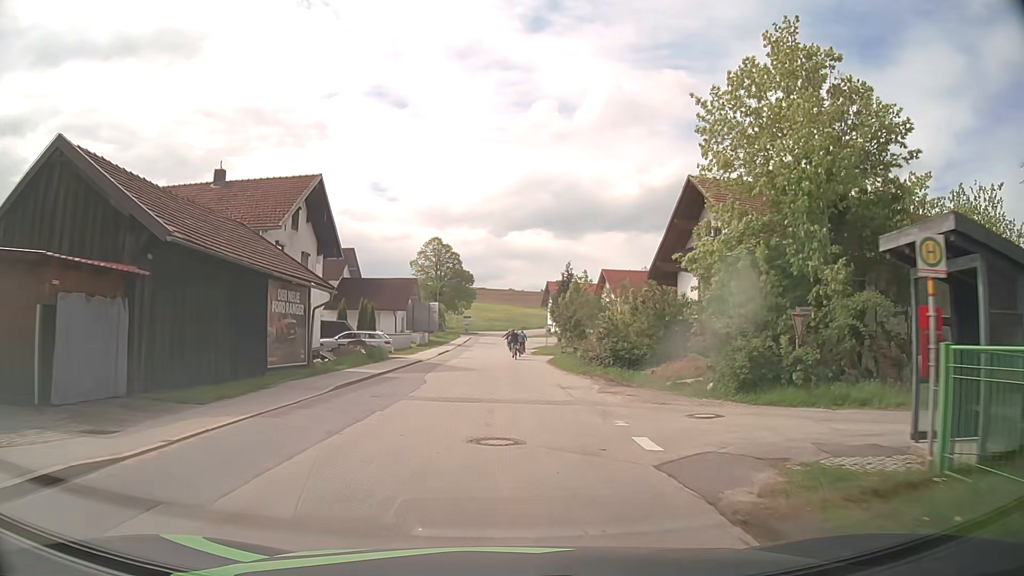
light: Day
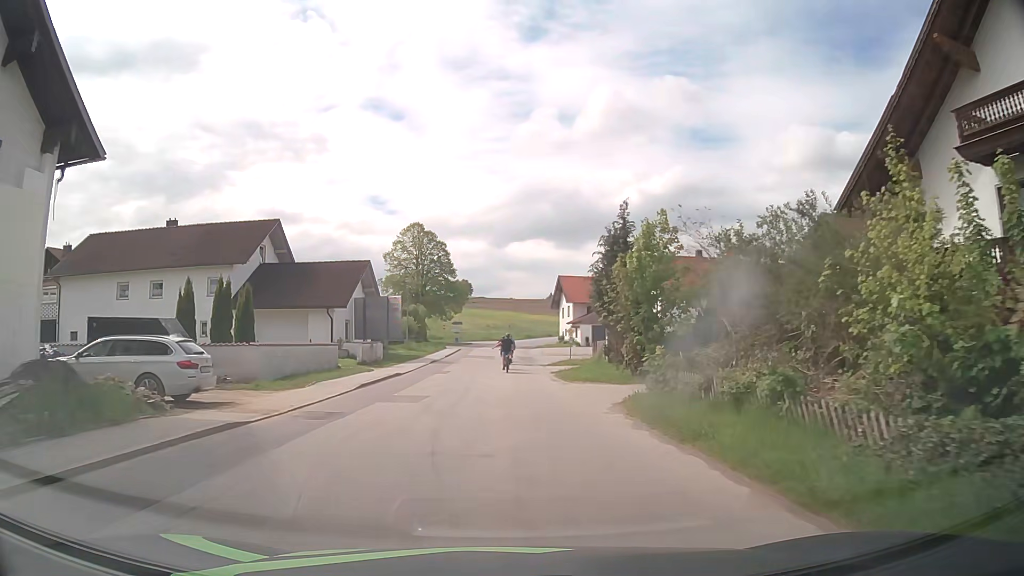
(-0.1, +24.4) m; -1°
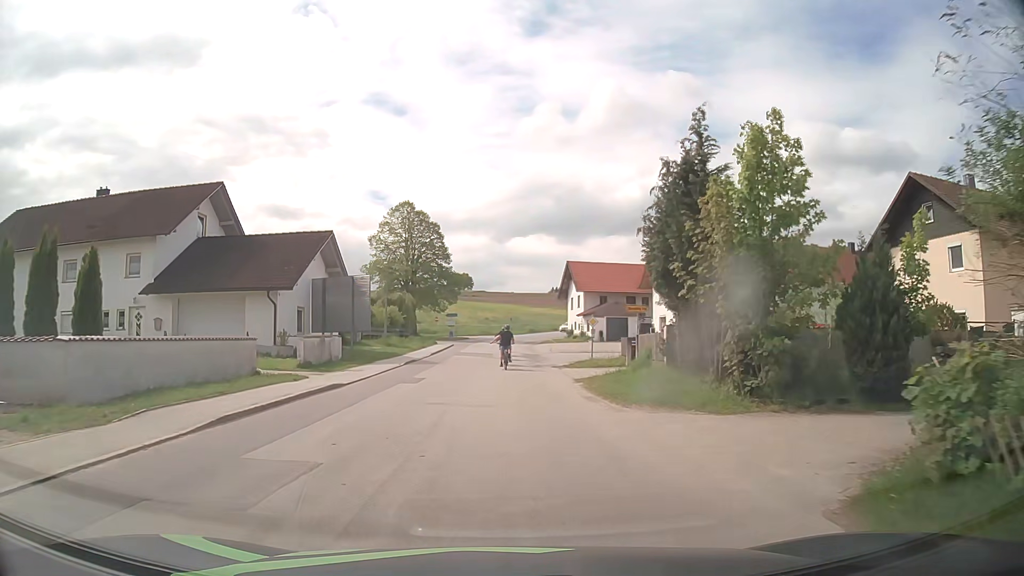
(+0.1, +10.6) m; +1°
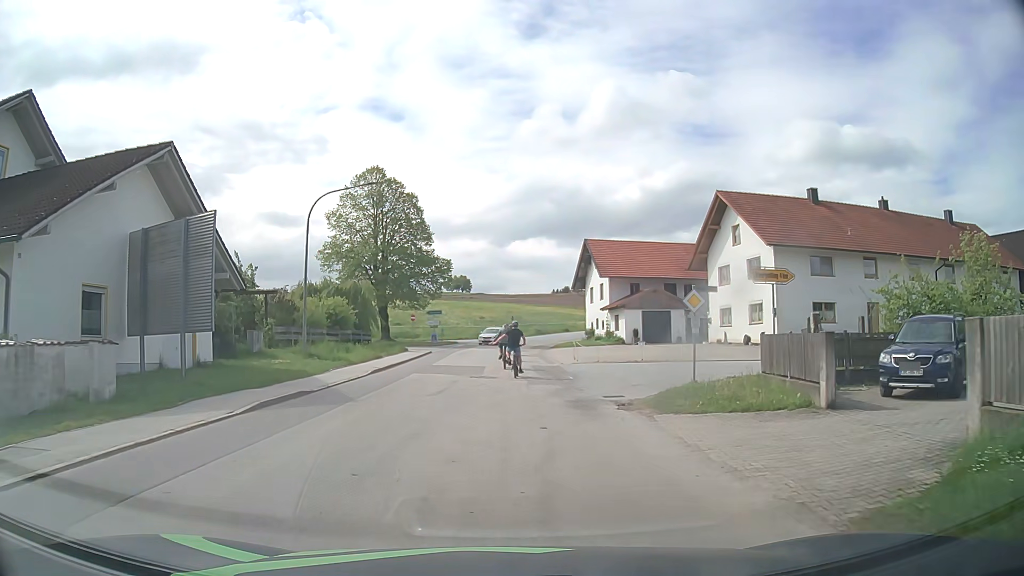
(-0.1, +18.5) m; -1°
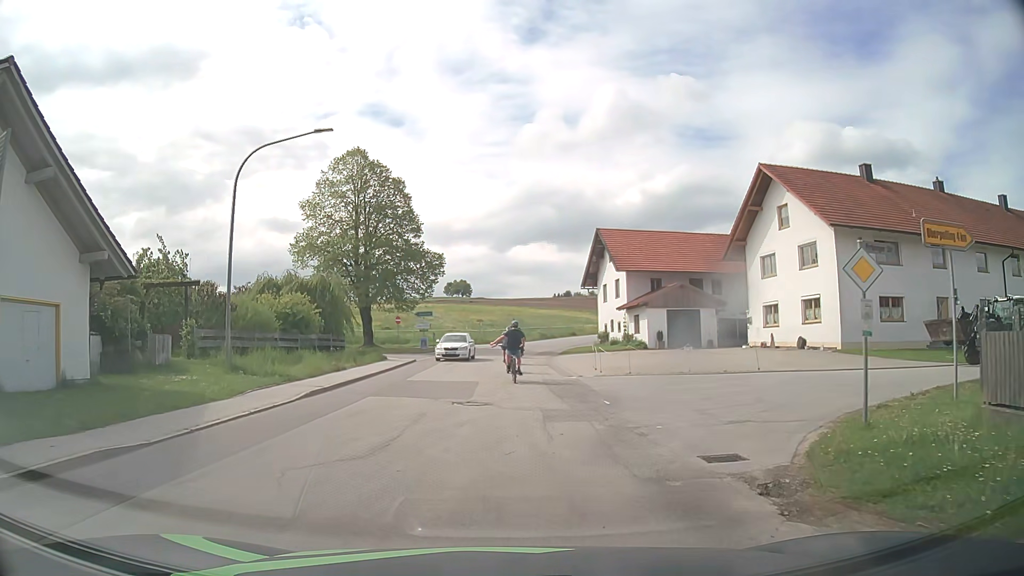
(0.0, +7.9) m; 0°
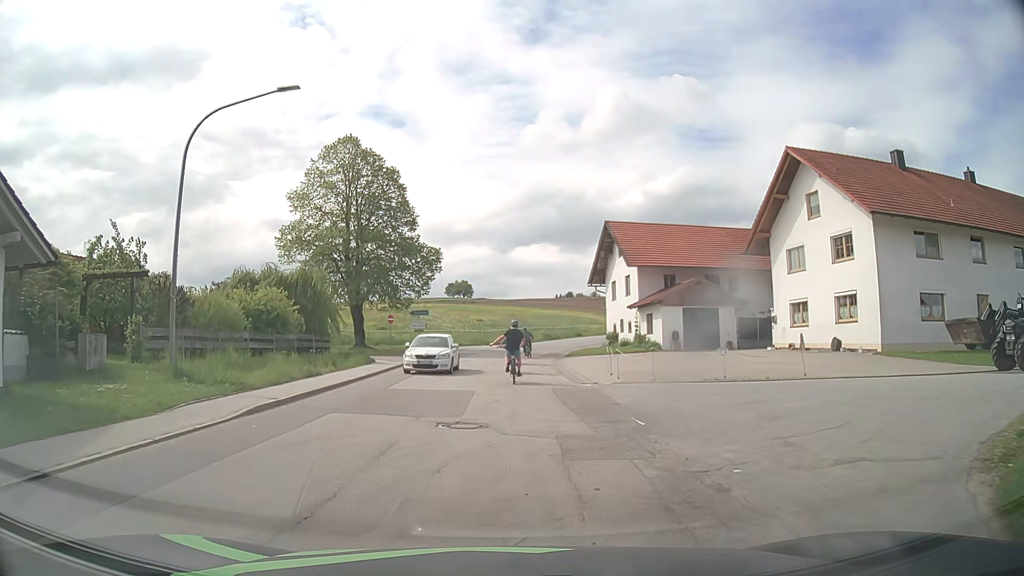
(0.0, +3.7) m; 0°
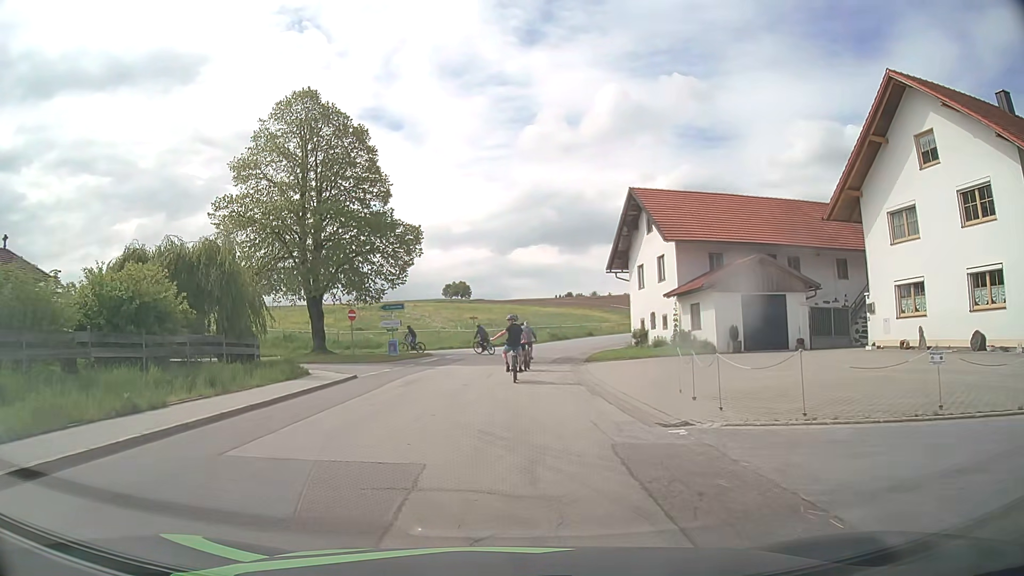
(0.0, +10.7) m; 0°
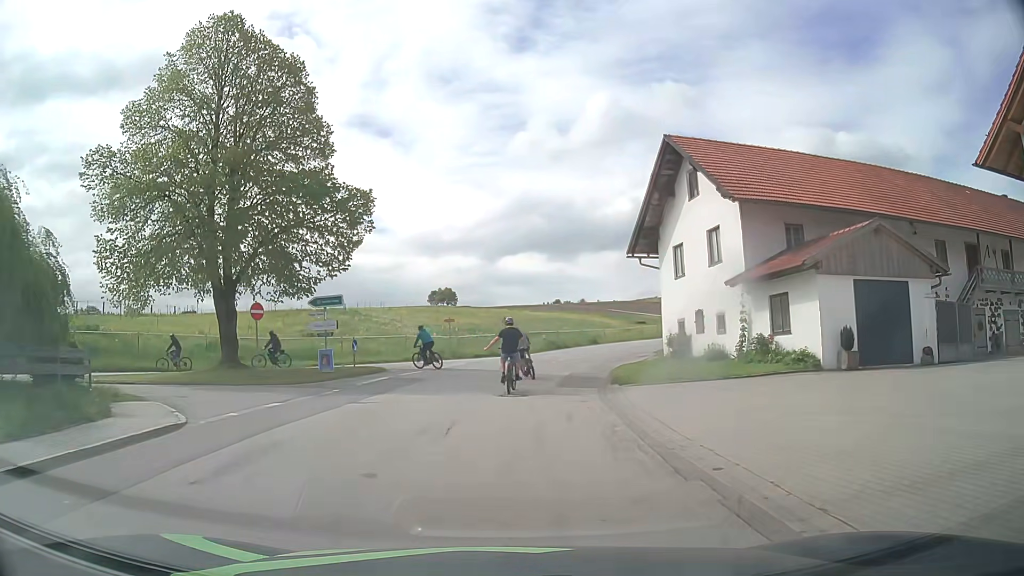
(+0.1, +11.5) m; +1°
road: tertiary
(0, +10) (+1, +20) (+3, +30) (+6, +39) (+10, +48) (+16, +57) (+21, +65) (+27, +73) (+34, +81) (+40, +89) m
